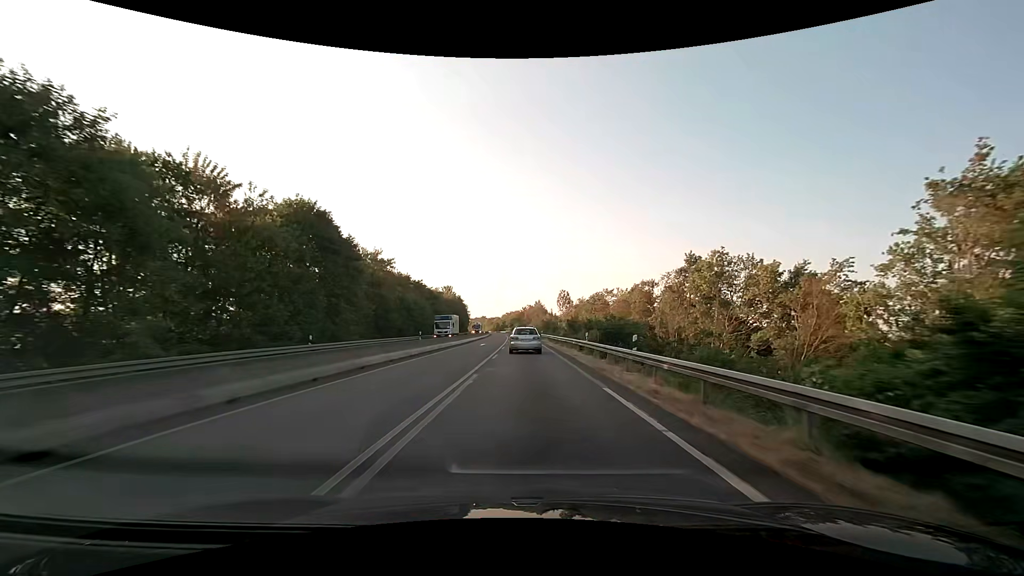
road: trunk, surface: asphalt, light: Day
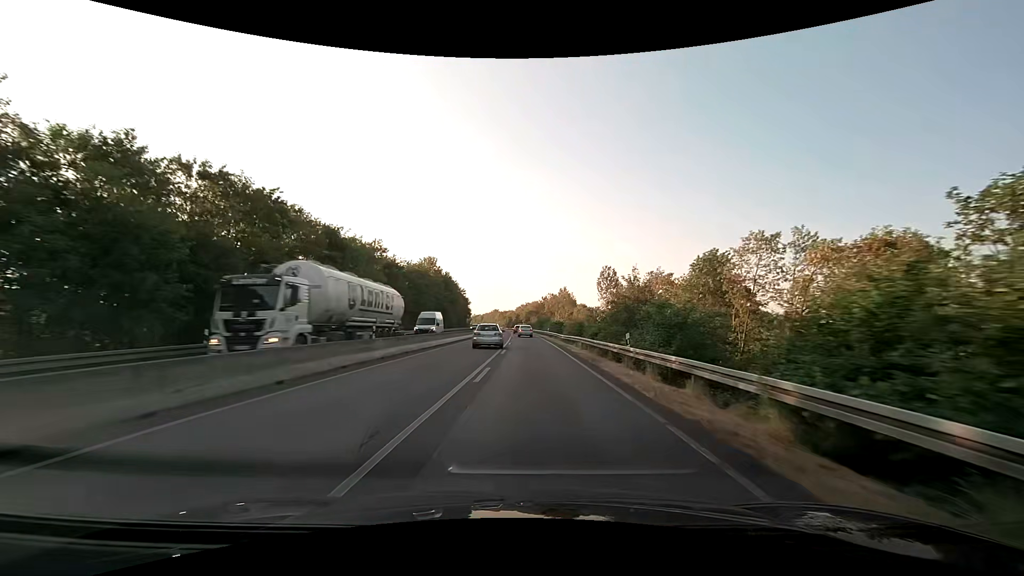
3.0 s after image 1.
(-0.2, +59.5) m; -2°
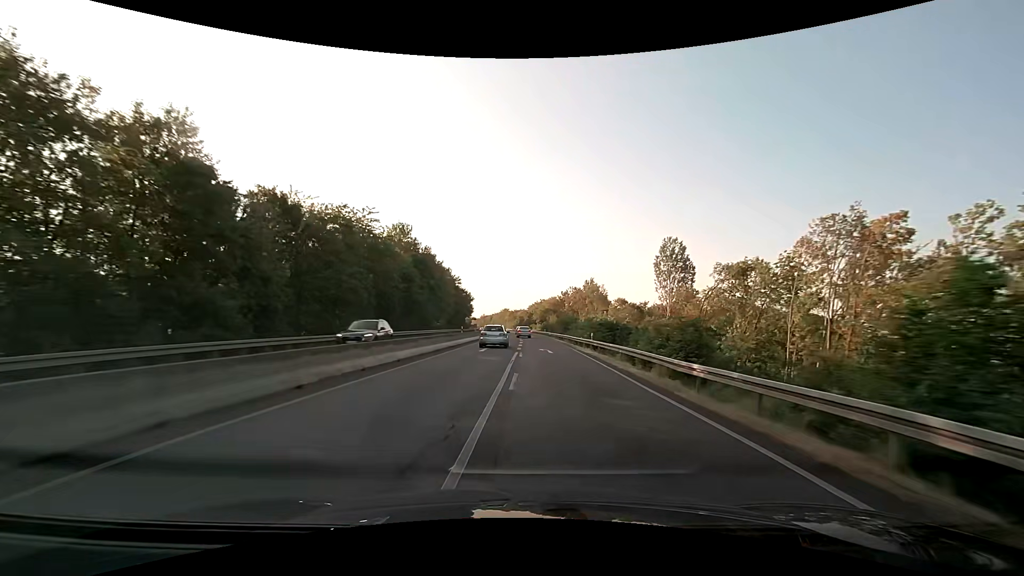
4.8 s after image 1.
(-0.5, +37.5) m; -1°
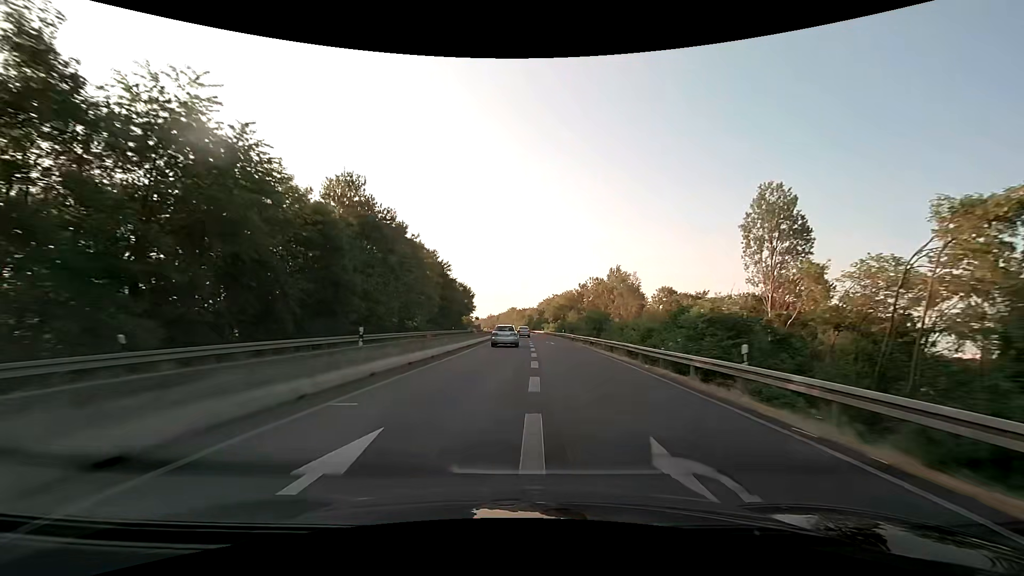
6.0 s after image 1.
(-0.2, +25.7) m; -1°
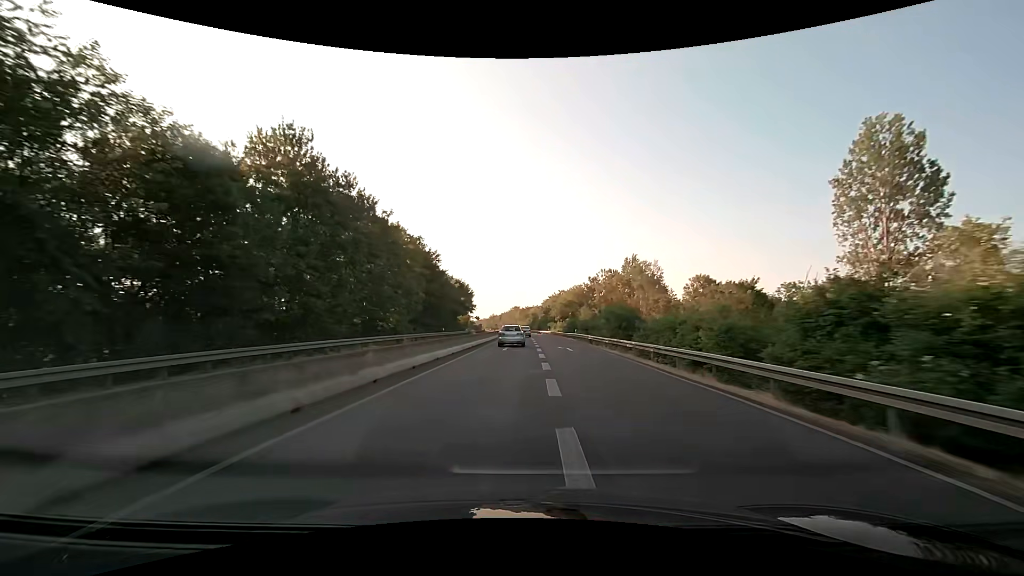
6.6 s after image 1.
(0.0, +13.0) m; 0°
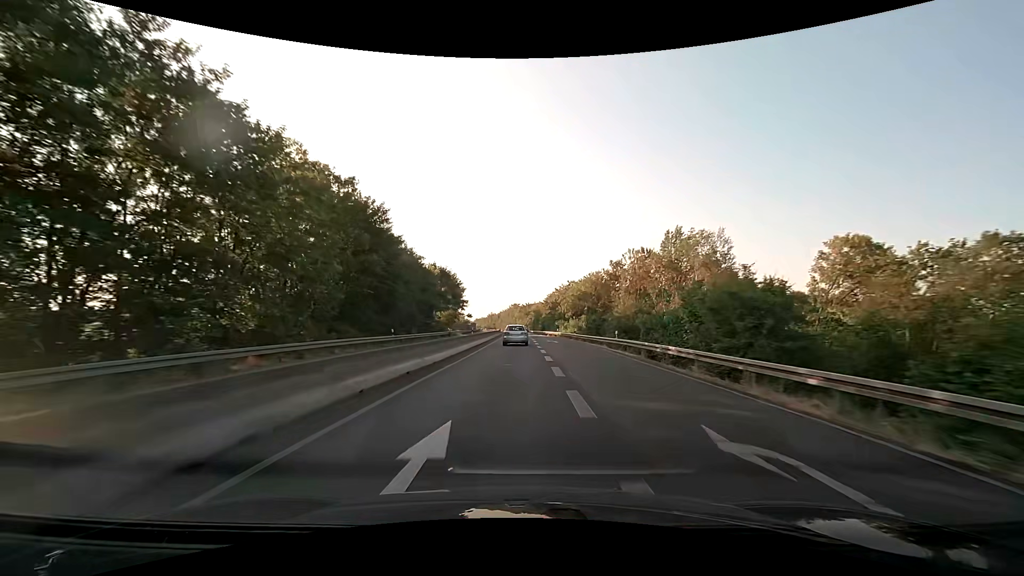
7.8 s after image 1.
(-0.1, +26.3) m; 0°
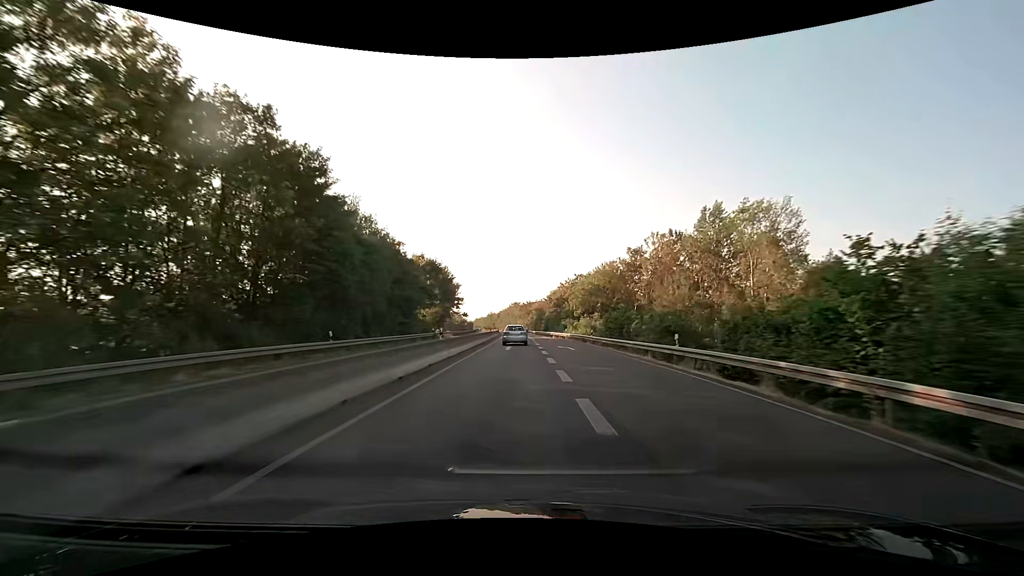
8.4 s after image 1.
(0.0, +13.3) m; 0°
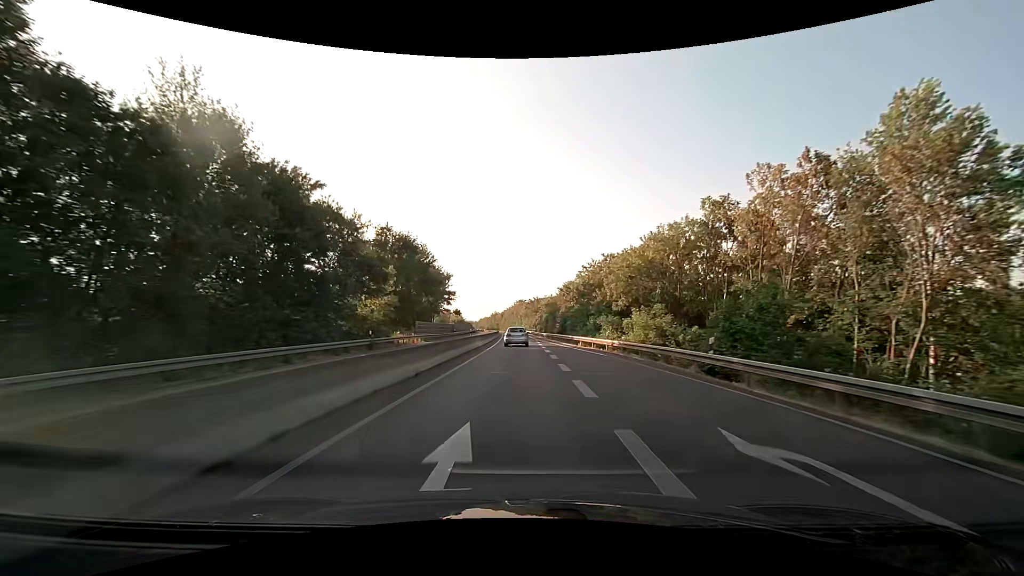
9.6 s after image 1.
(-0.1, +26.9) m; -1°
(0, +10) (0, +20) (0, +30) (-1, +40) (-1, +50) (-1, +60) (-1, +70) (-2, +80) (-2, +90) (-3, +100) m
